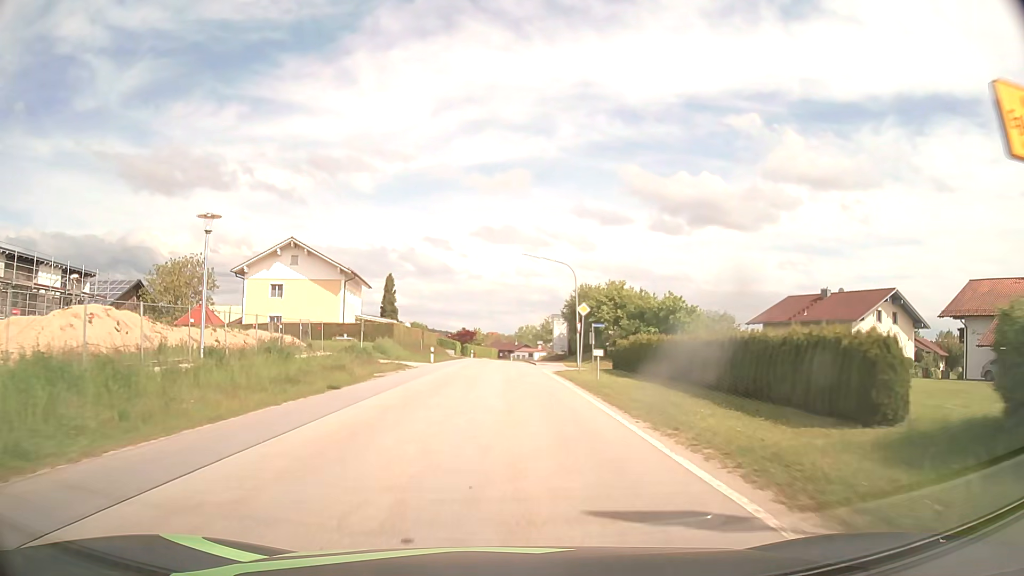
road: tertiary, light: Day
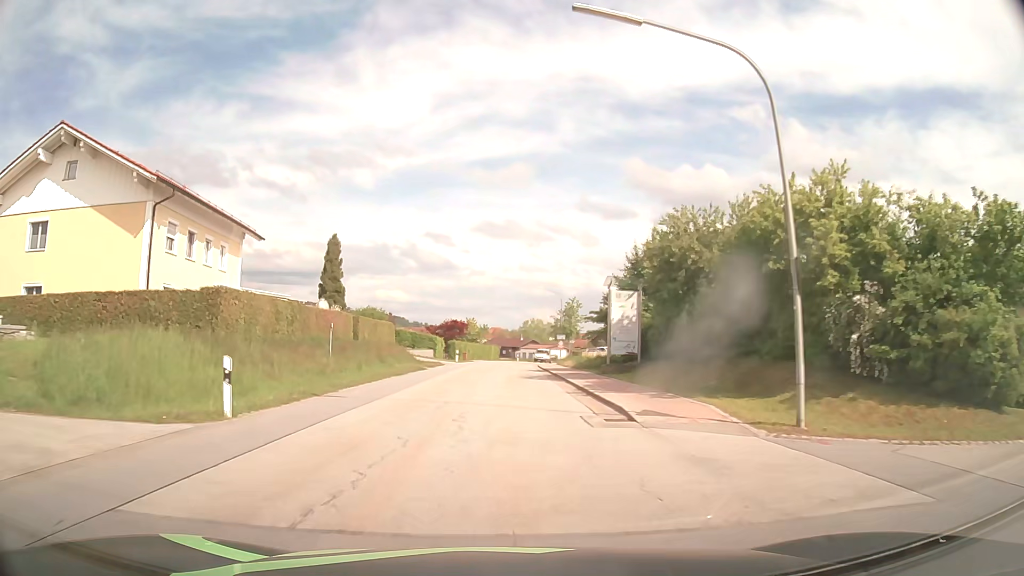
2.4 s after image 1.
(0.0, +34.5) m; 0°
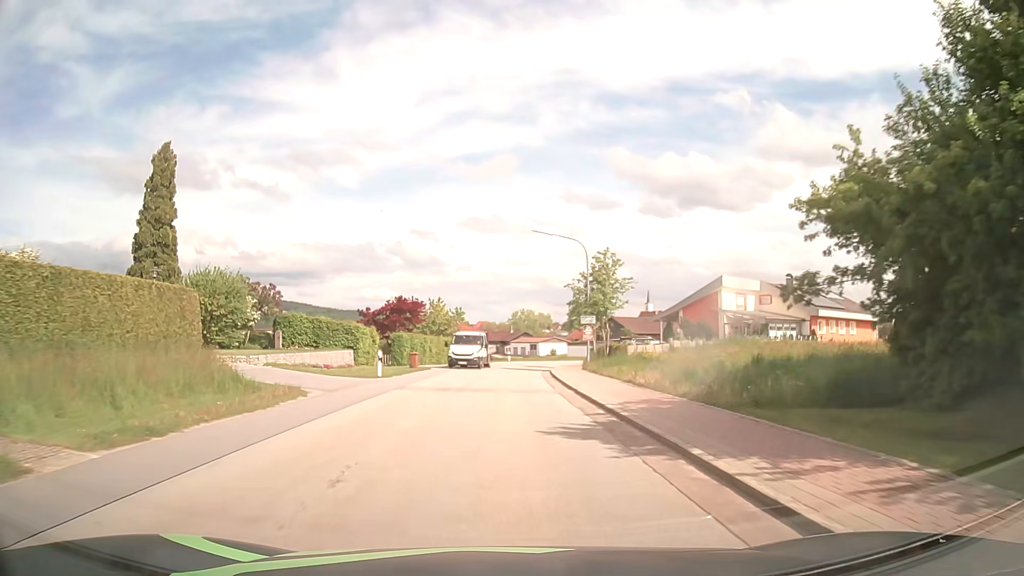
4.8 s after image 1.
(+0.4, +32.5) m; +1°
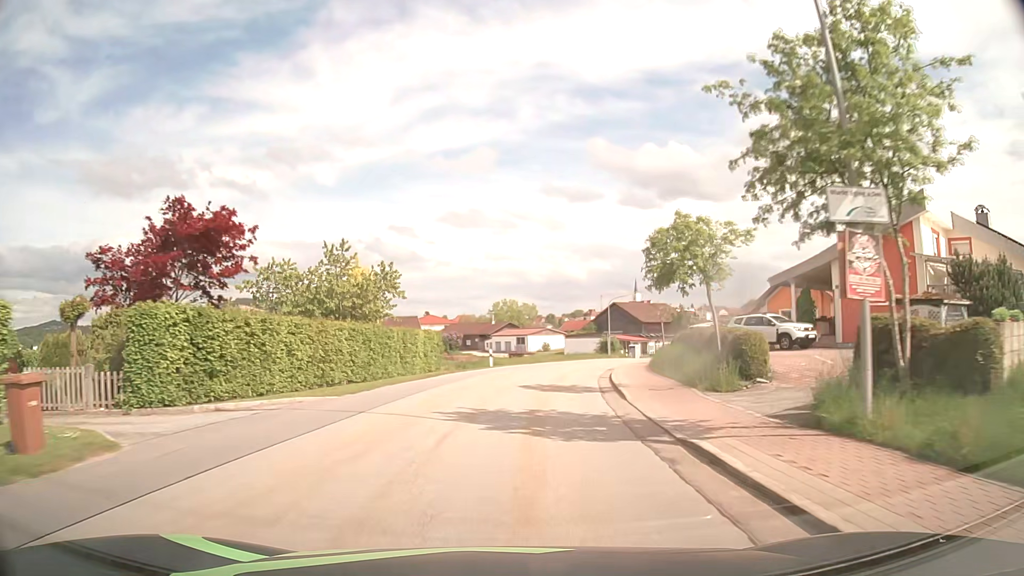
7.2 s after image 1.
(+0.2, +32.3) m; +2°
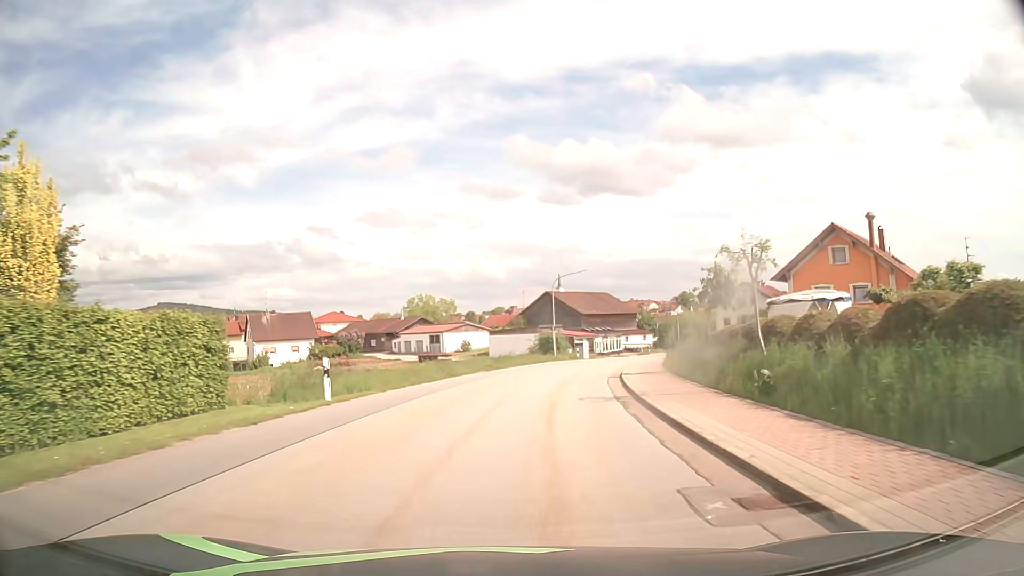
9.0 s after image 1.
(+1.3, +23.8) m; +7°
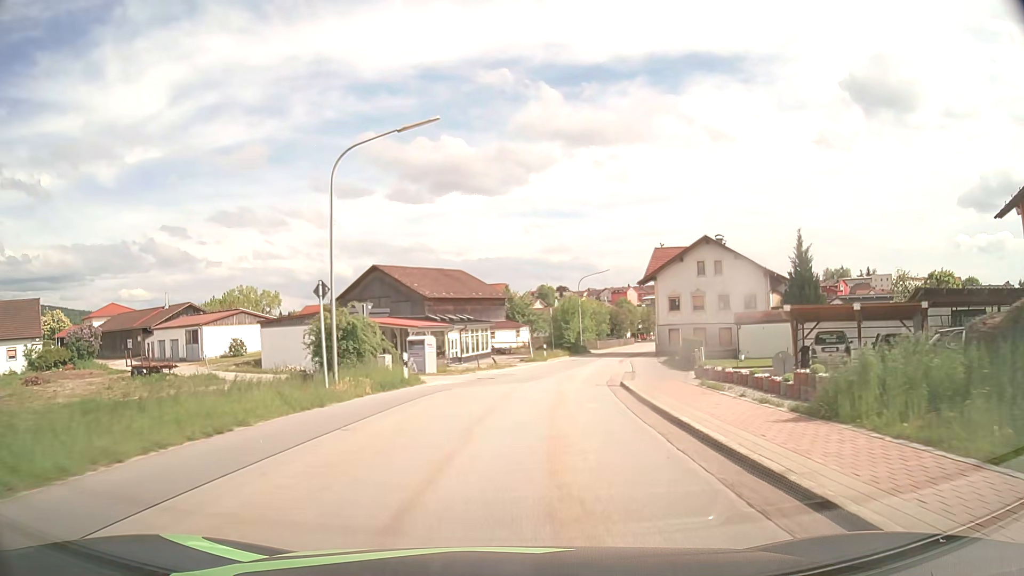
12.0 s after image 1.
(+4.6, +39.8) m; +13°
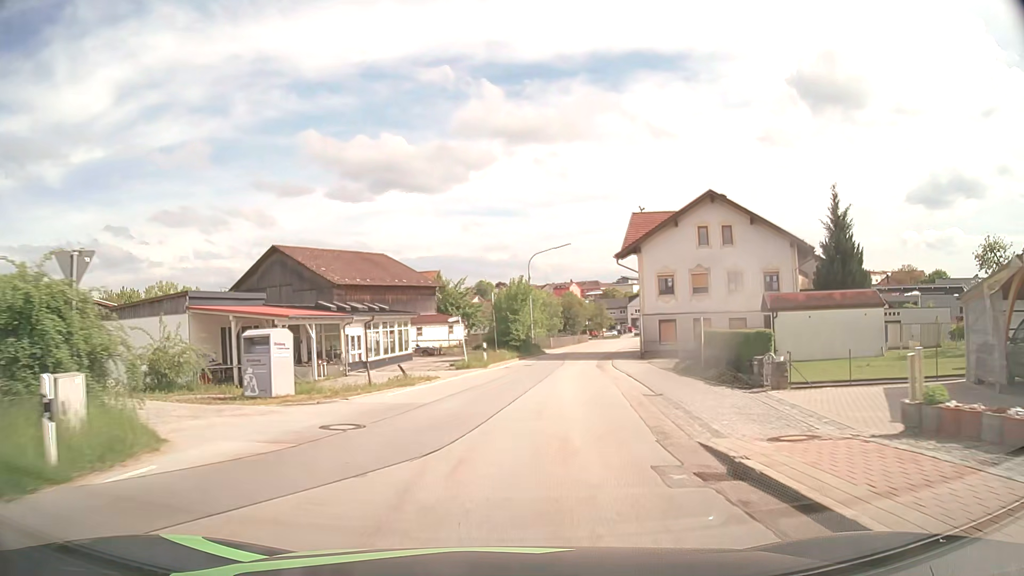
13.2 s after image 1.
(+0.7, +16.3) m; +5°
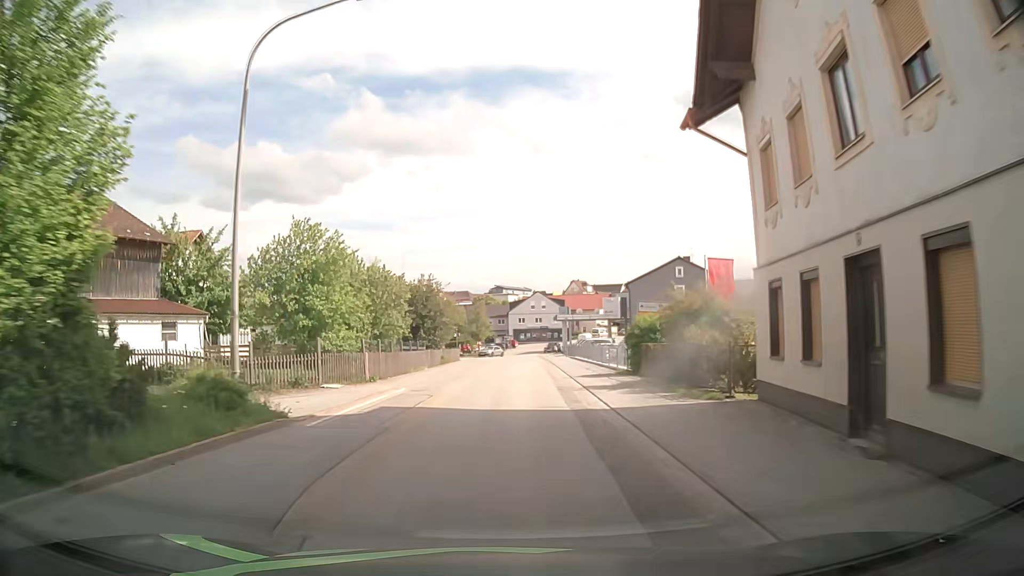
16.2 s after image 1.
(+4.2, +39.6) m; +11°
(0, +10) (0, +20) (+1, +30) (+1, +40) (+1, +50) (+1, +60) (+1, +70) (+1, +80) (+2, +90) (+4, +100) m
